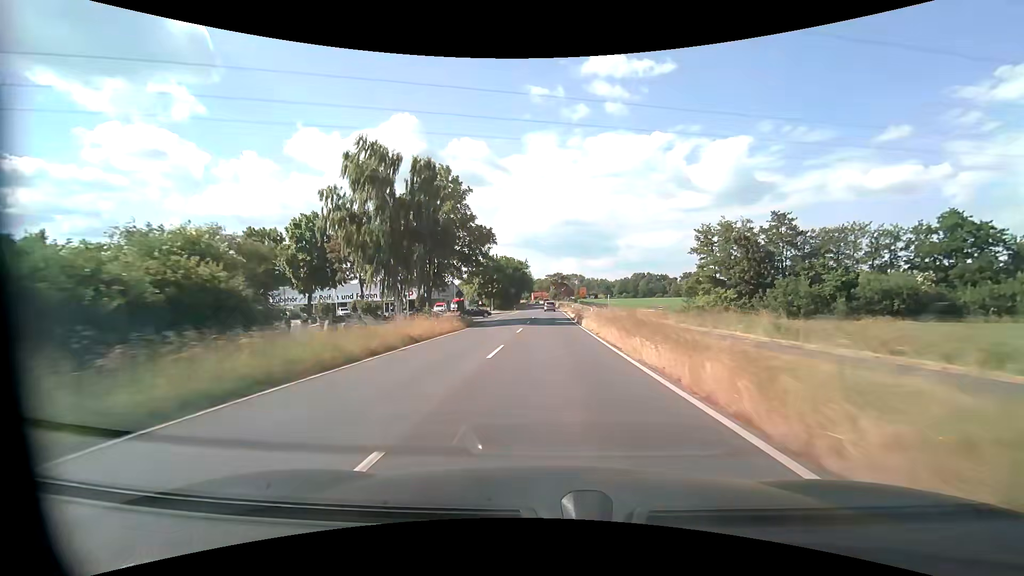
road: tertiary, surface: asphalt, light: Day
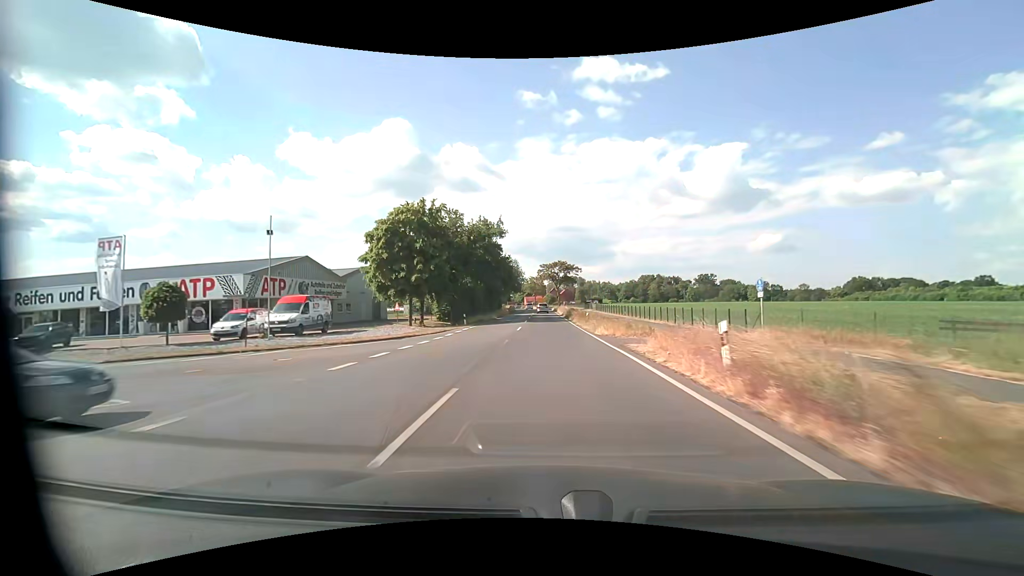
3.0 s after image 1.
(+0.3, +56.6) m; 0°
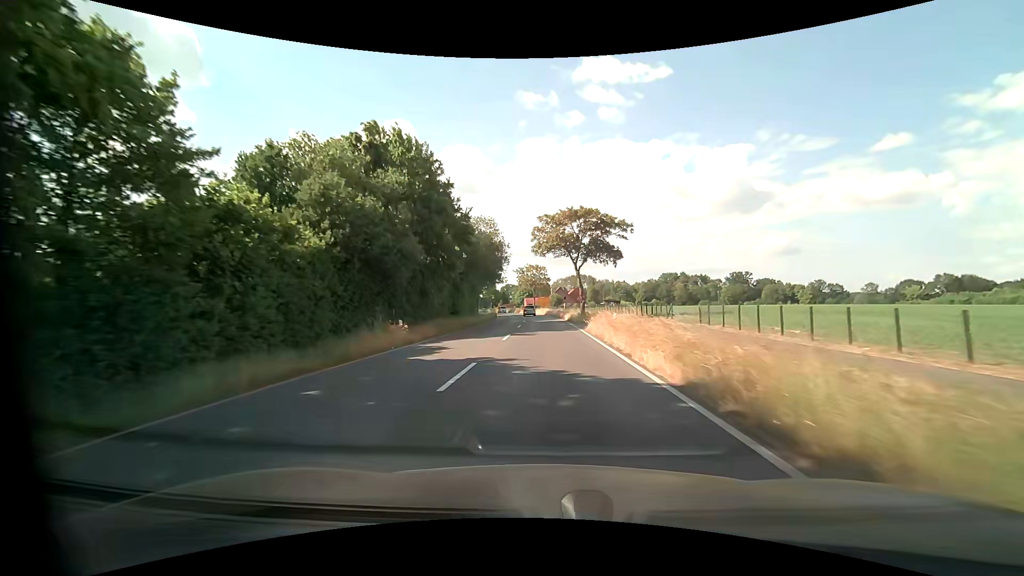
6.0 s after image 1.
(+0.2, +56.4) m; 0°
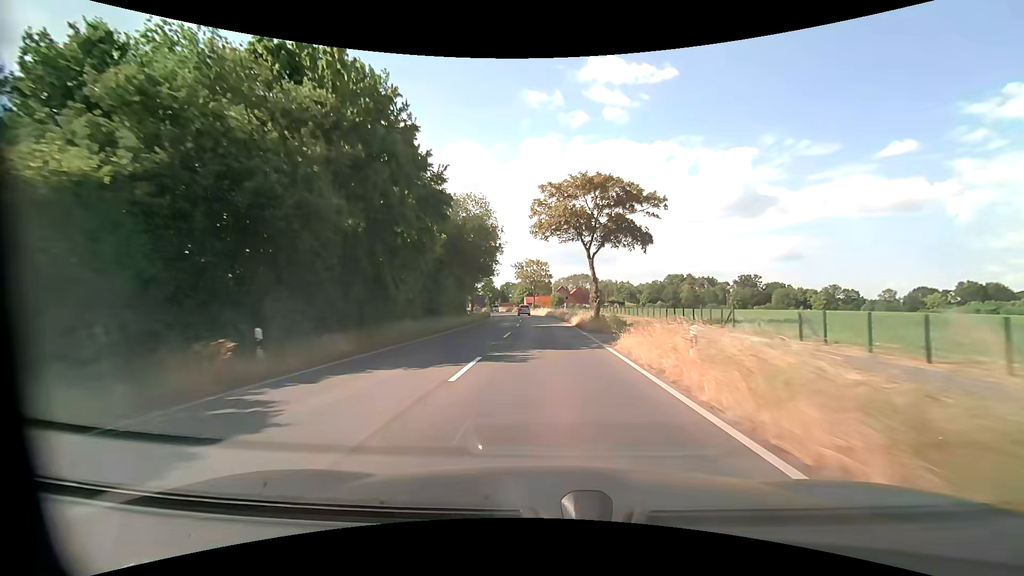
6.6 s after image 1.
(0.0, +11.2) m; 0°
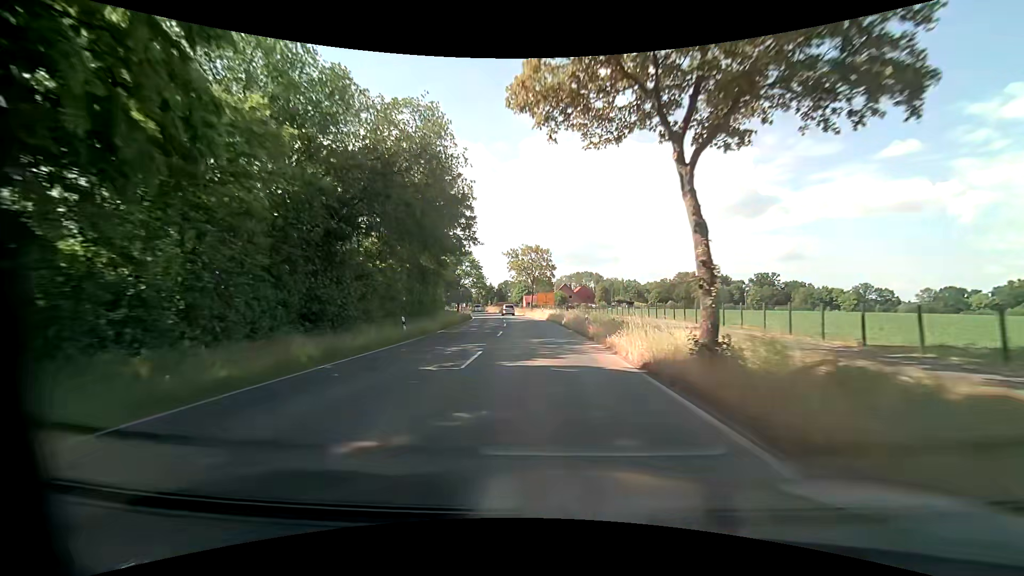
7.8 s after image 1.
(0.0, +22.1) m; 0°
